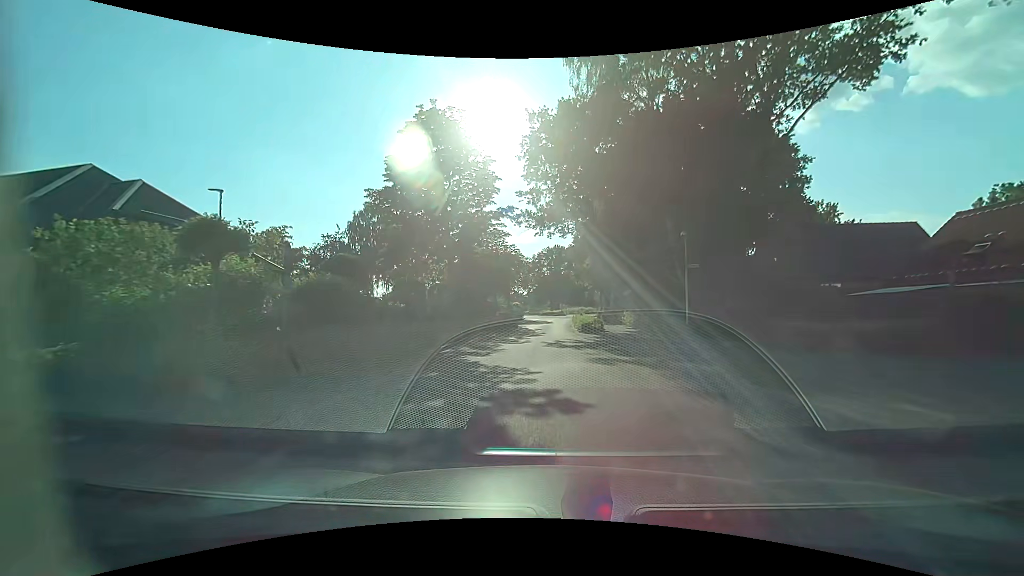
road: residential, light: Day
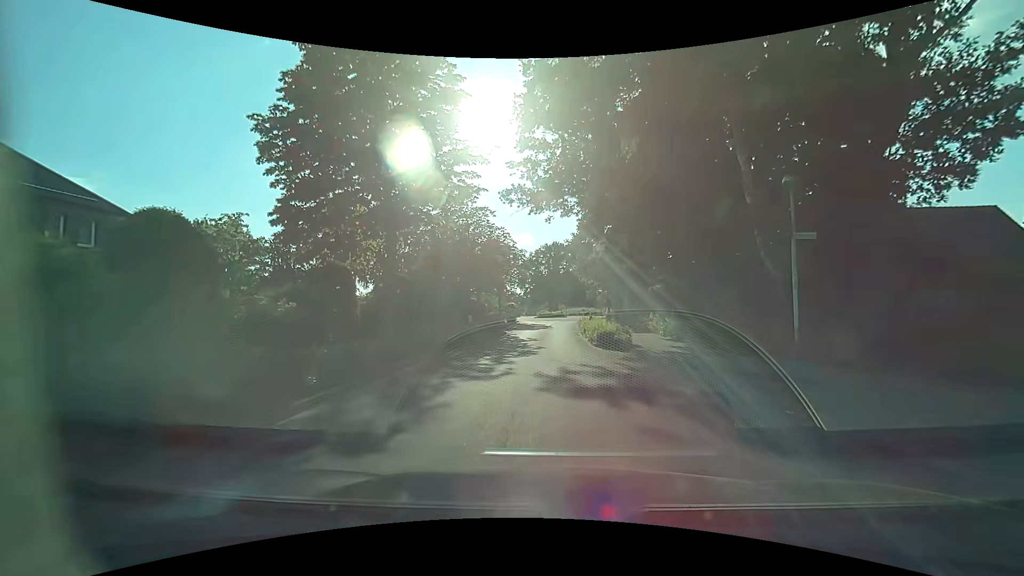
(+0.1, +8.8) m; 0°
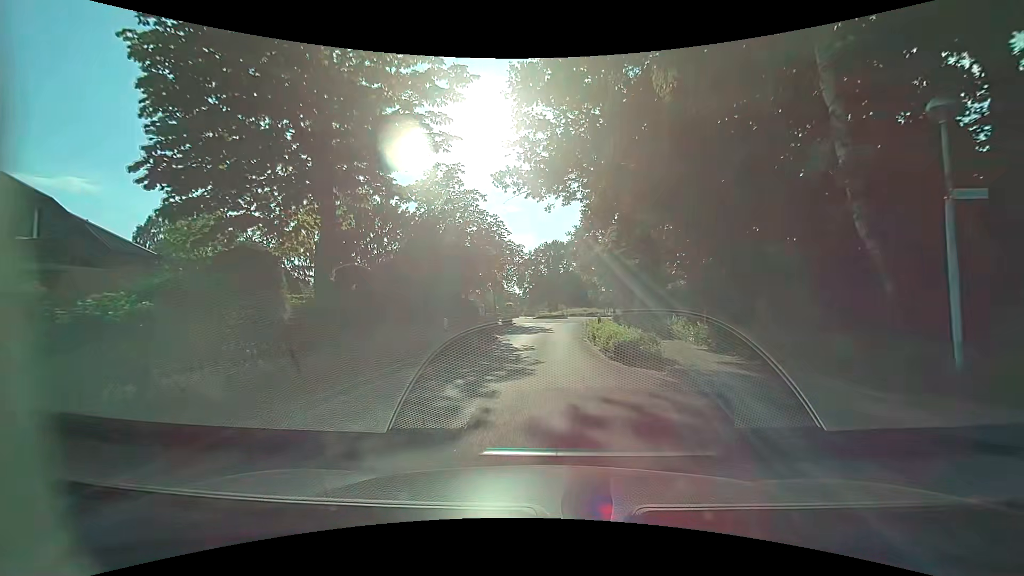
(+0.1, +4.3) m; +1°
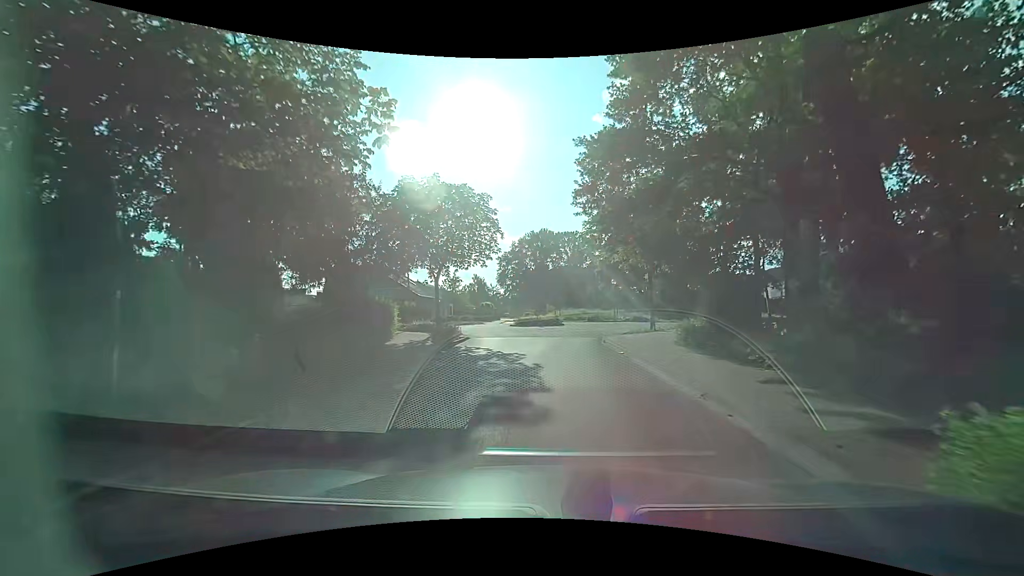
(+0.3, +21.0) m; +3°
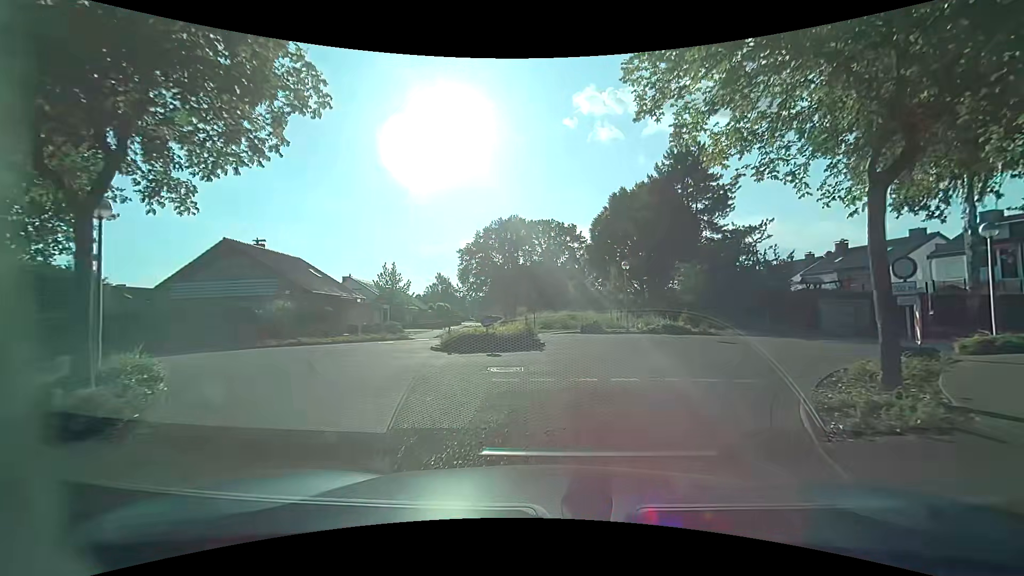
(0.0, +19.1) m; +1°
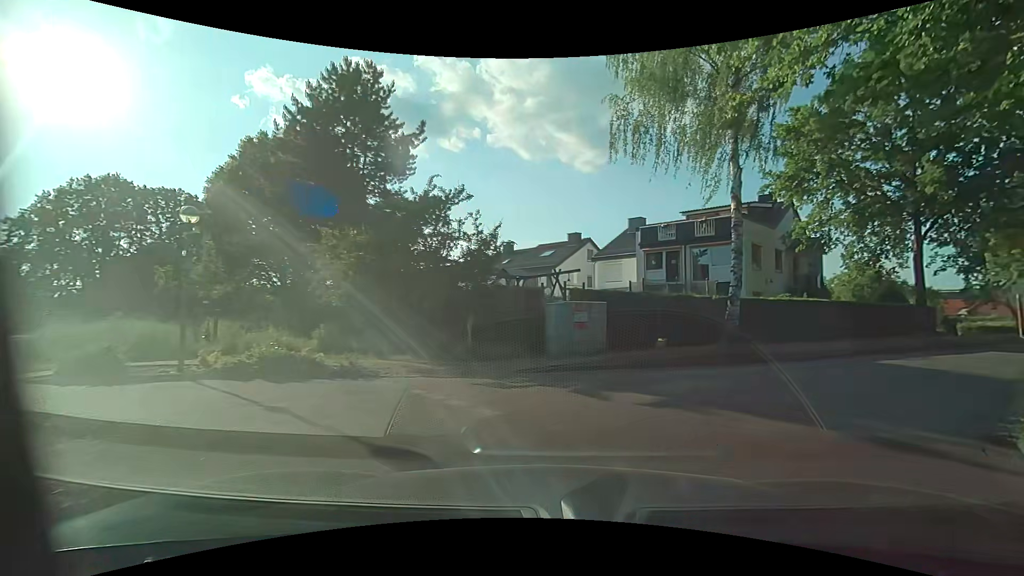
(+3.8, +14.1) m; +38°
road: unclassified
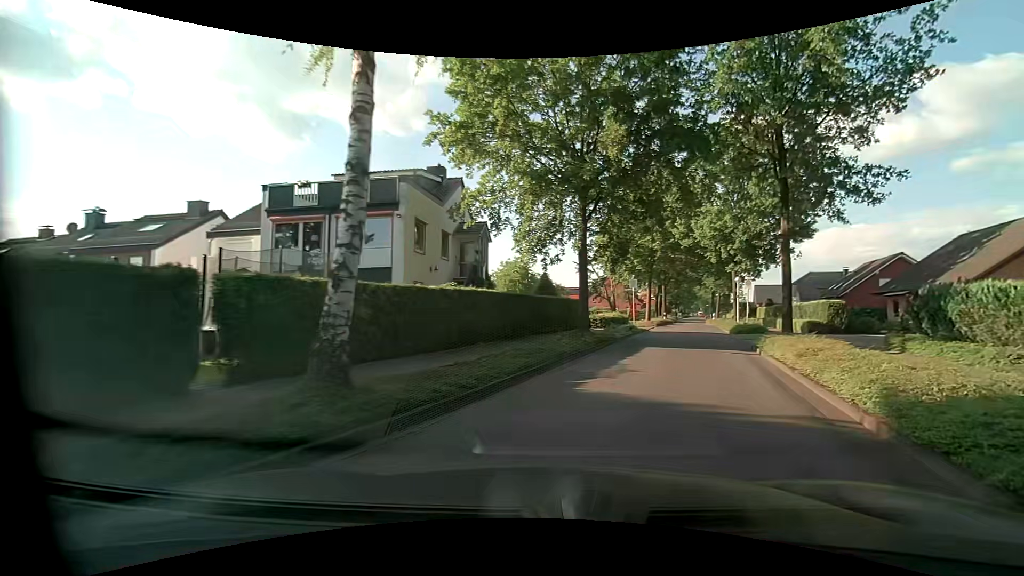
(+2.9, +9.1) m; +36°
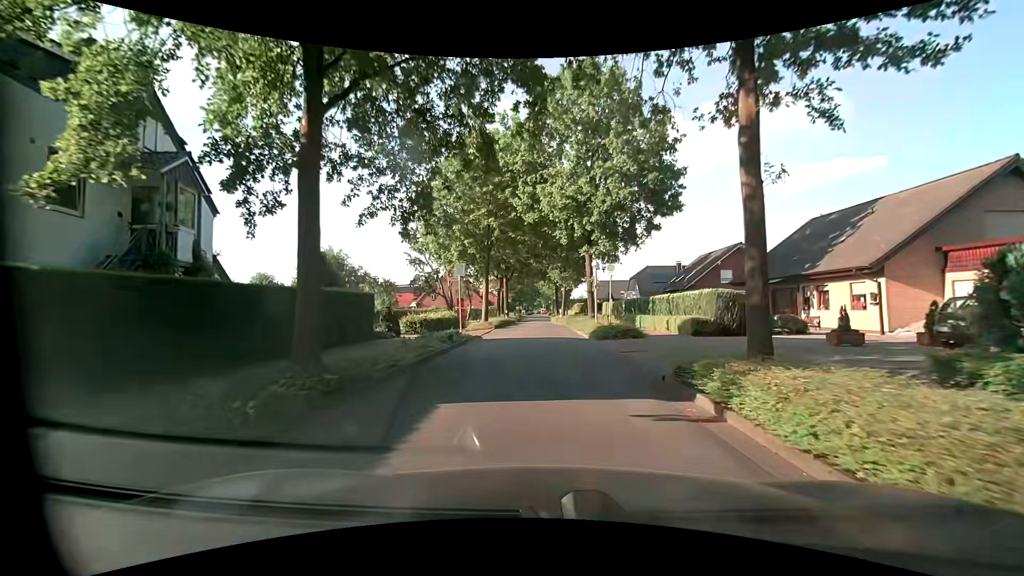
(+2.4, +11.7) m; +16°
(0, +10) (0, +20) (0, +30) (-1, +40) (-1, +50) (-1, +60) (-1, +70) (0, +80) (0, +90) (0, +100) m
